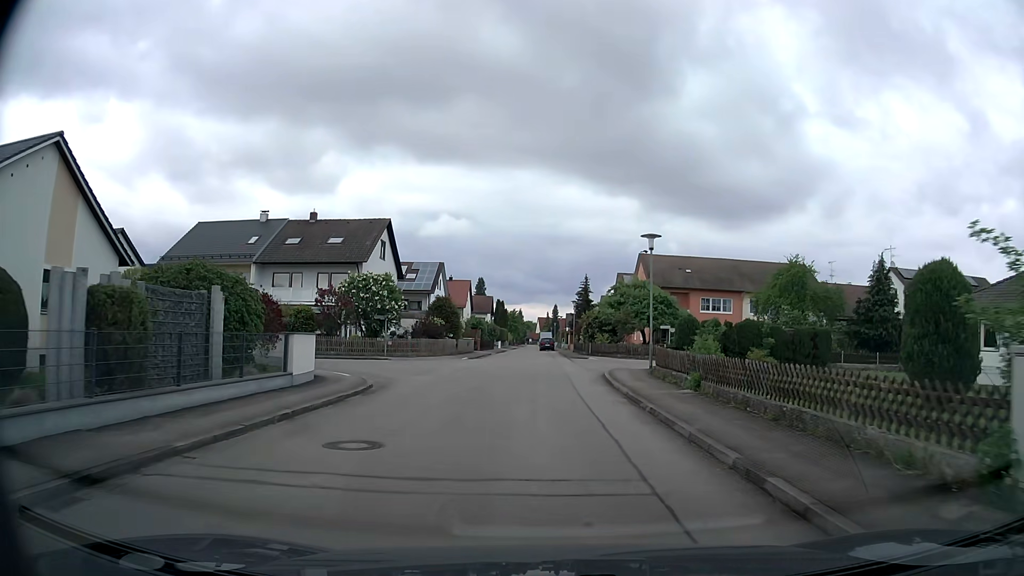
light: Day
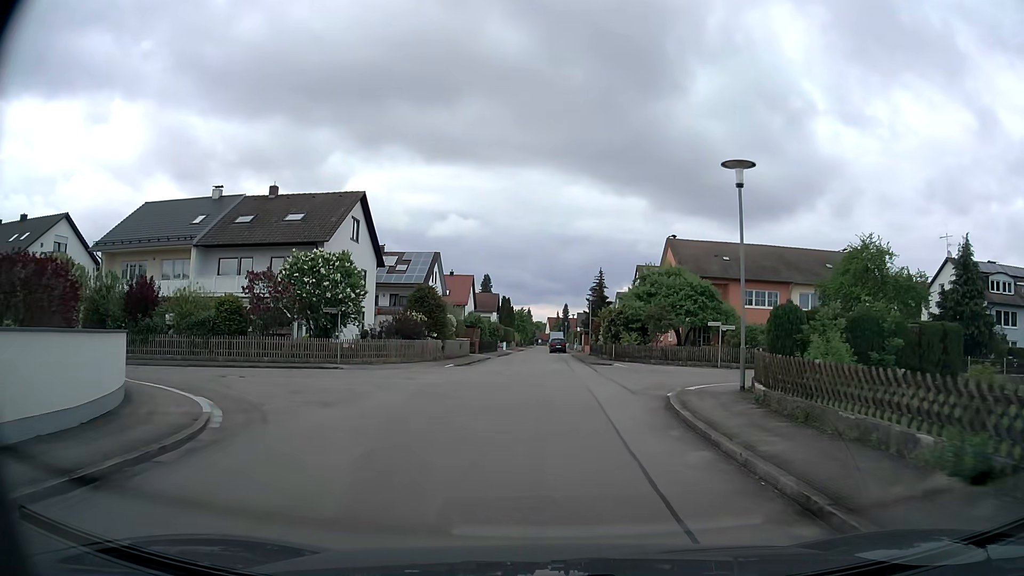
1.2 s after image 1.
(0.0, +10.3) m; -1°
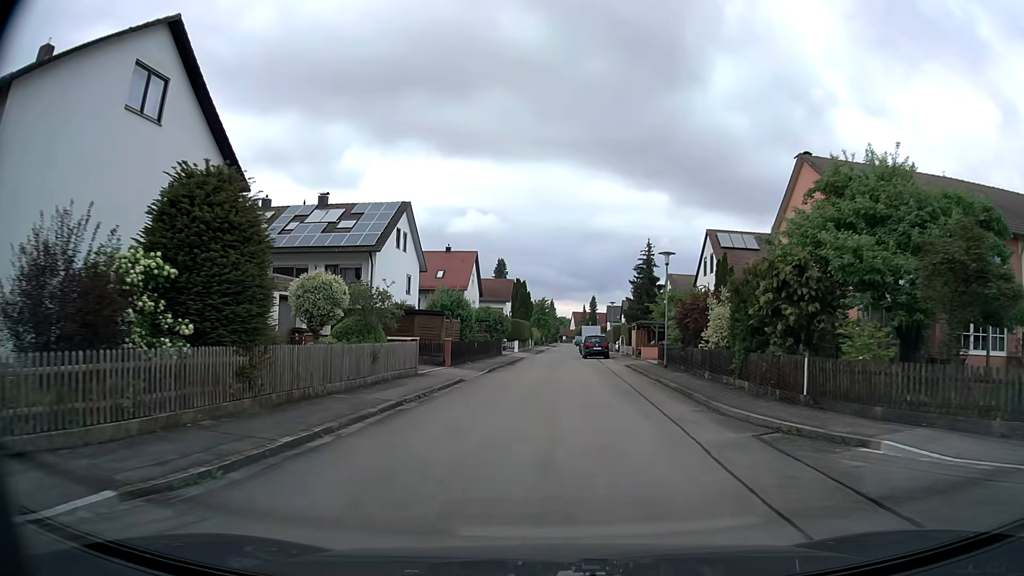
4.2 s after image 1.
(-0.5, +26.4) m; -2°
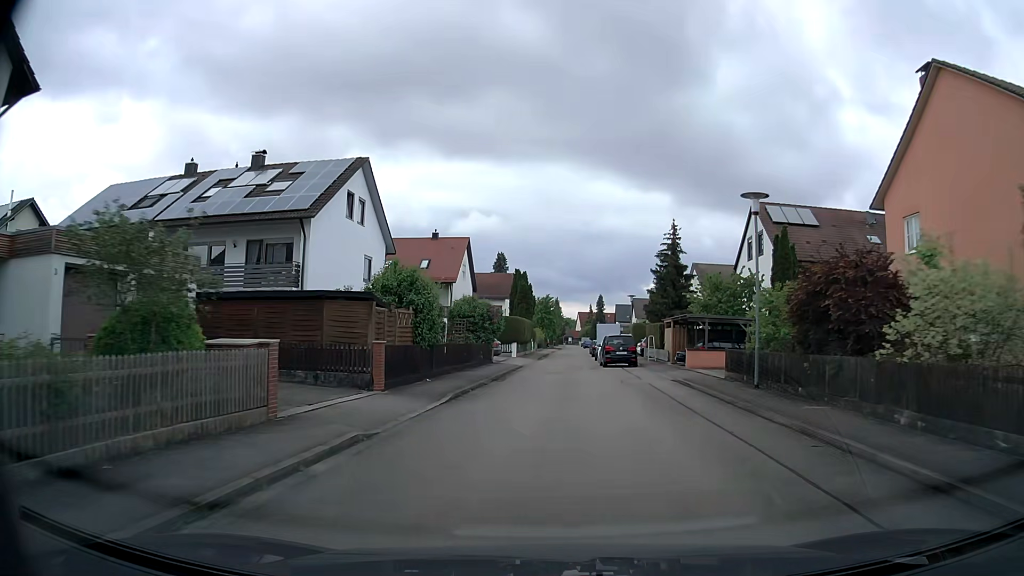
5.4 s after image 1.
(0.0, +12.3) m; 0°
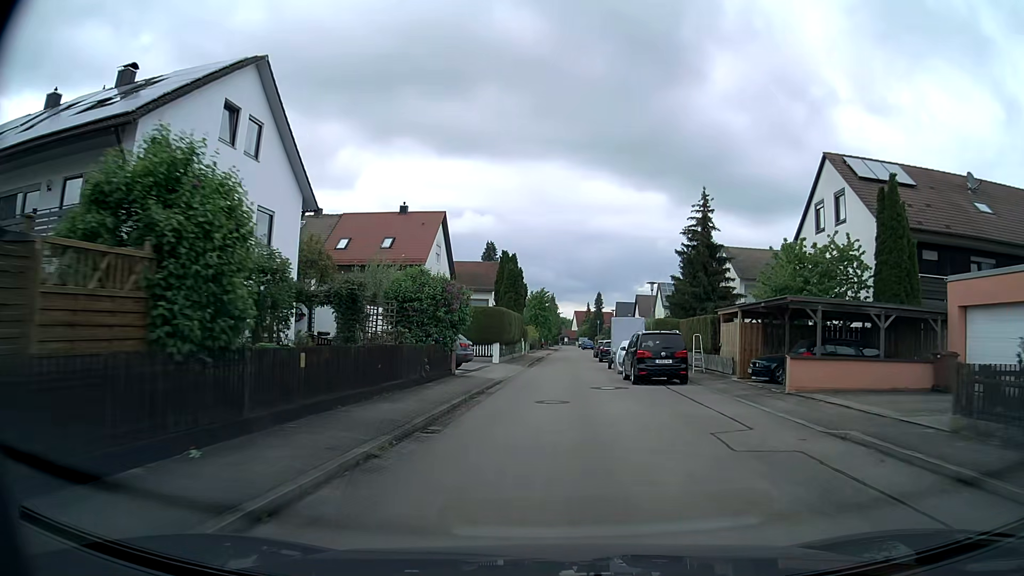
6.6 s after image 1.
(0.0, +13.4) m; 0°
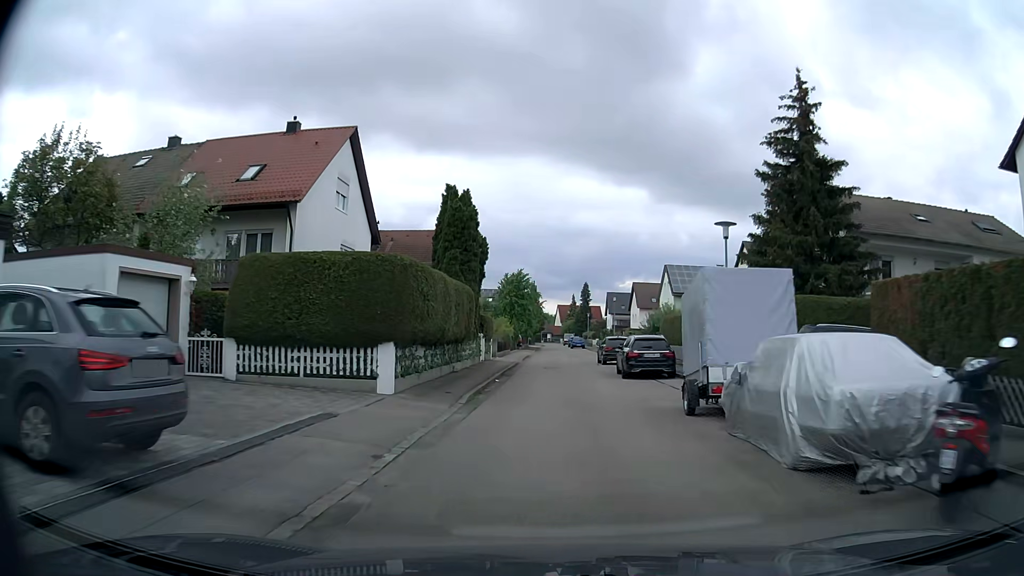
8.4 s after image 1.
(+0.3, +21.7) m; +2°
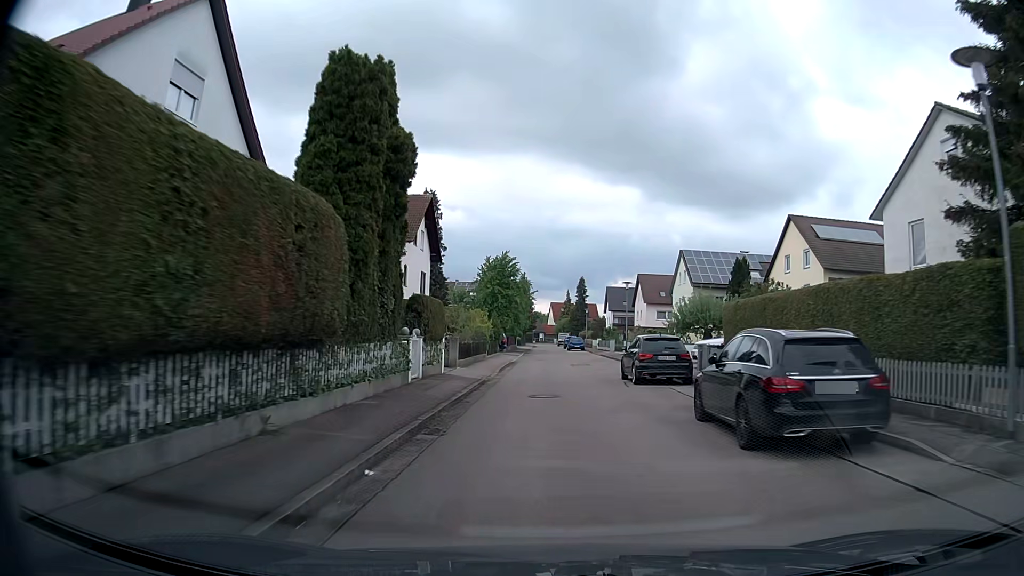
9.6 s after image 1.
(+0.1, +14.8) m; 0°
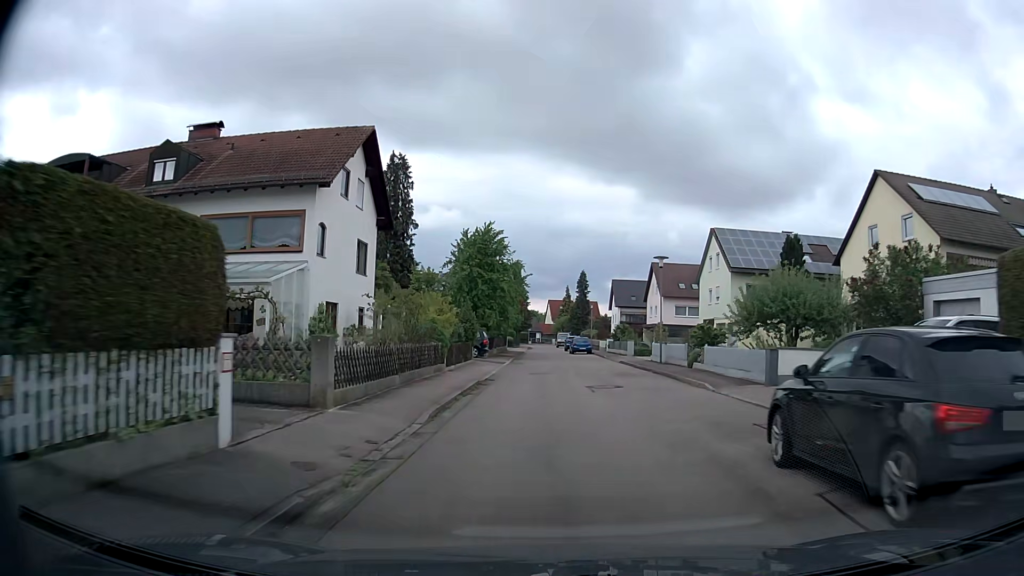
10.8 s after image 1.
(0.0, +15.0) m; 0°
(0, +10) (0, +20) (0, +30) (0, +40) (0, +50) (0, +60) (0, +70) (0, +80) (0, +90) (0, +100) m
